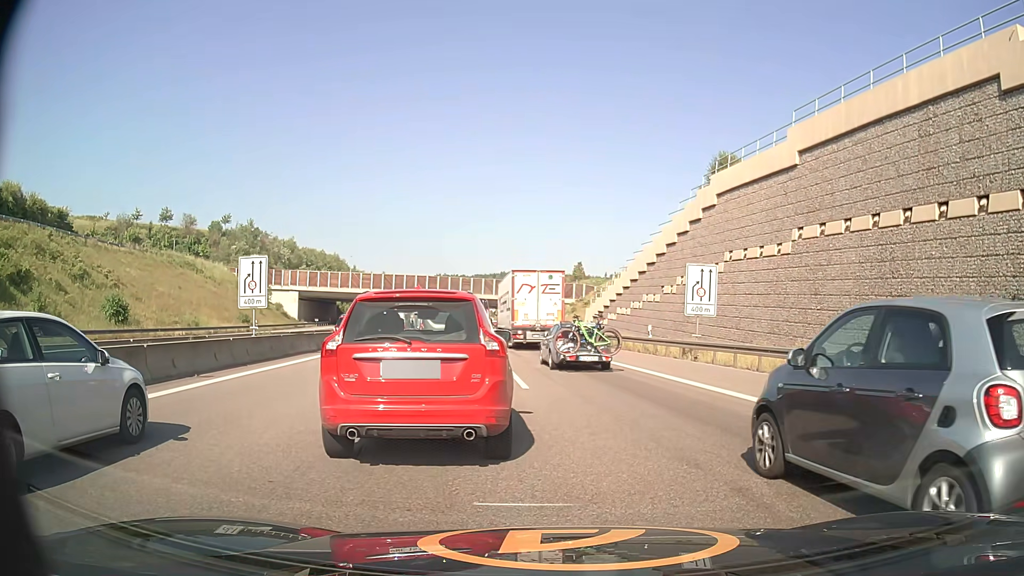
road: motorway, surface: asphalt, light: Day
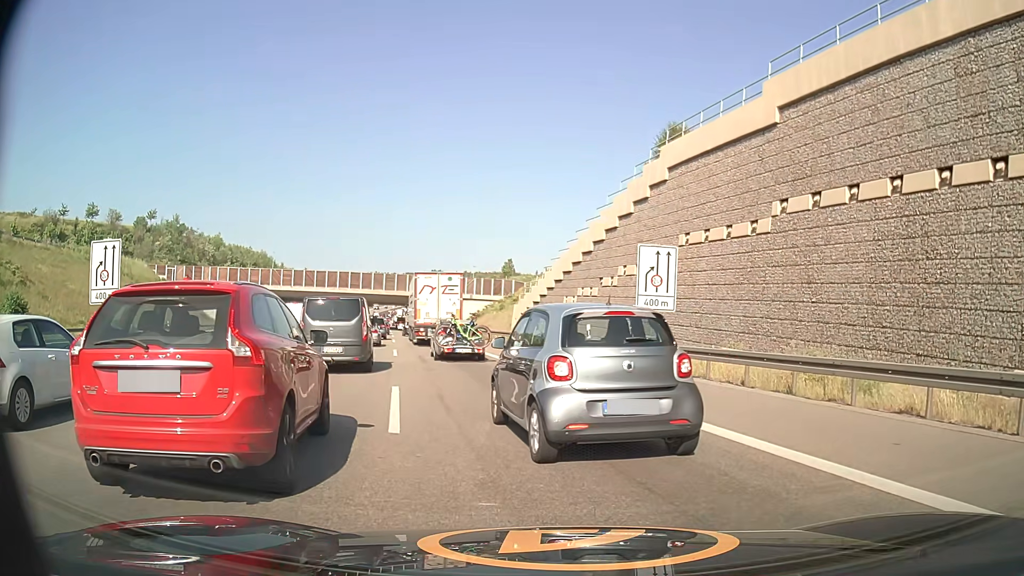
(+0.3, +6.1) m; +6°
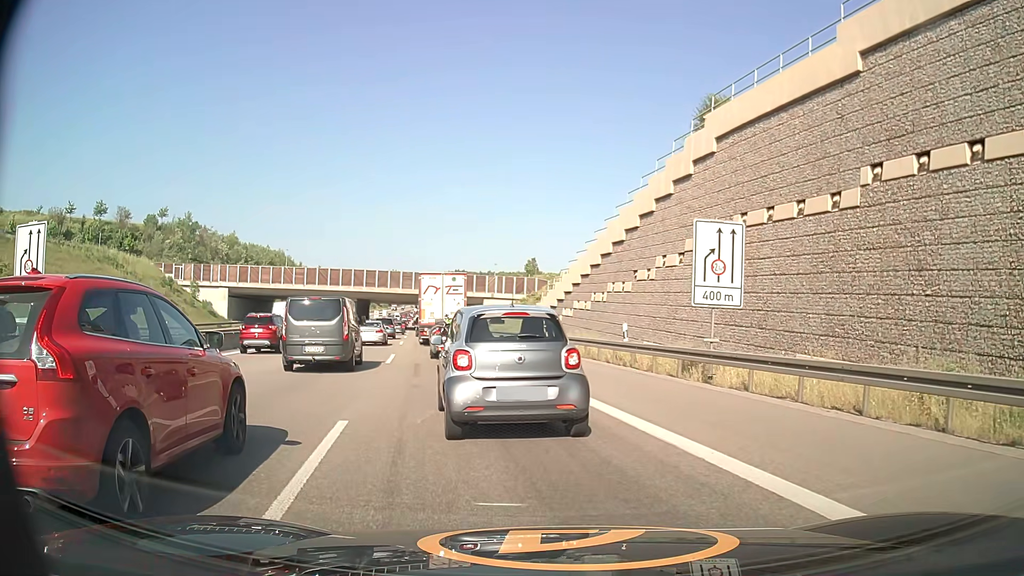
(-0.1, +5.1) m; -3°
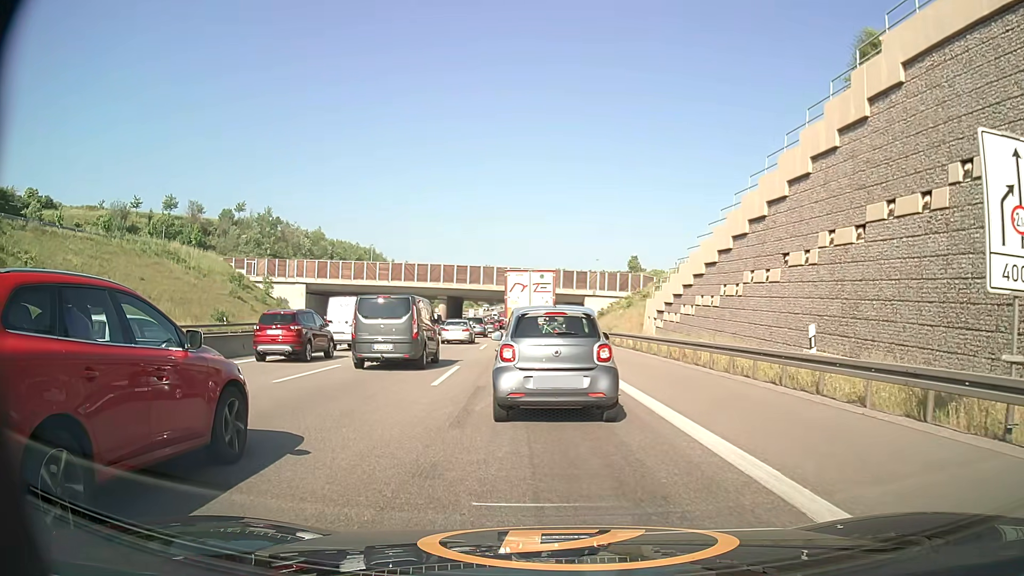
(-0.6, +8.2) m; -8°
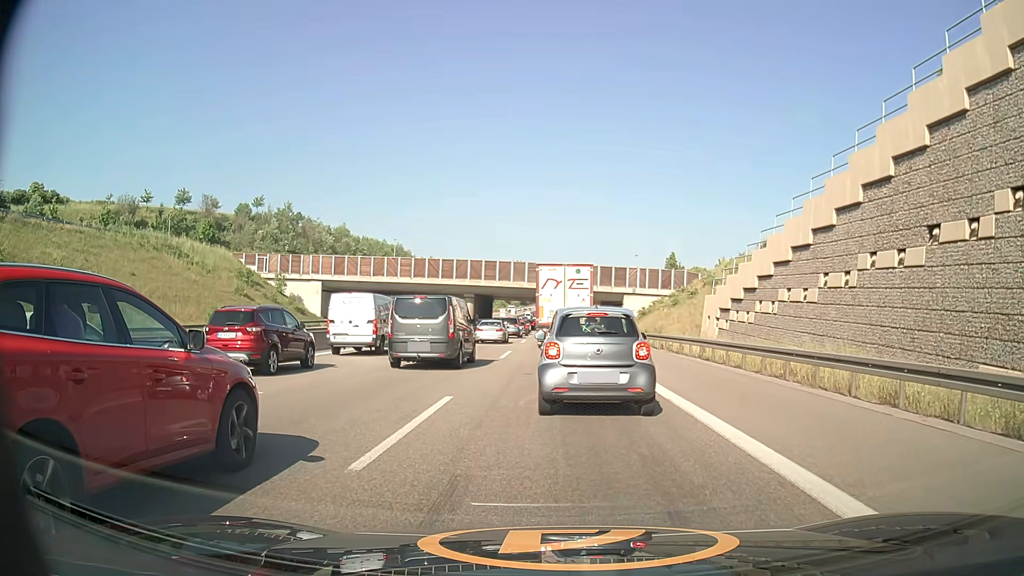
(-0.3, +8.0) m; -3°
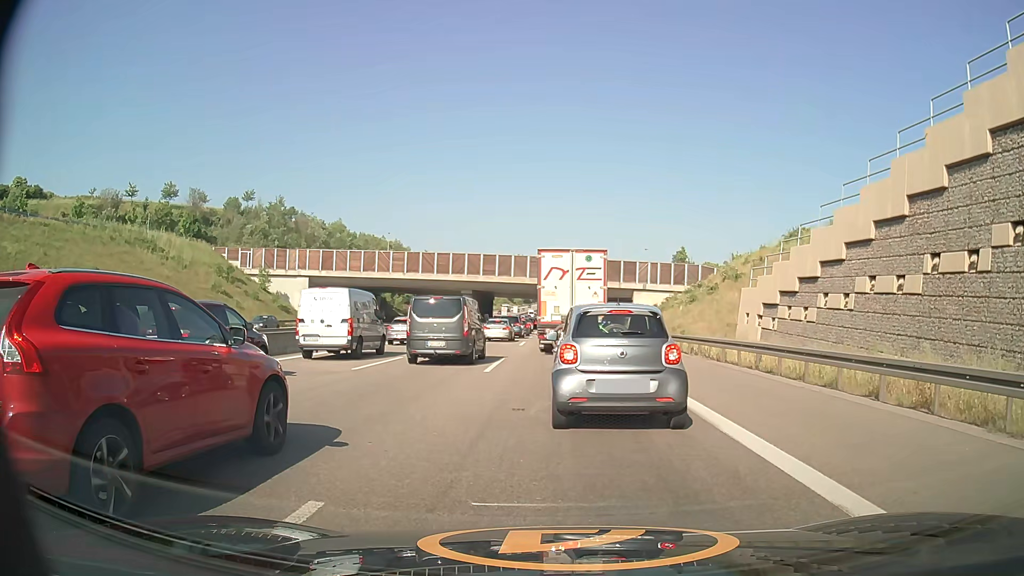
(0.0, +7.0) m; 0°
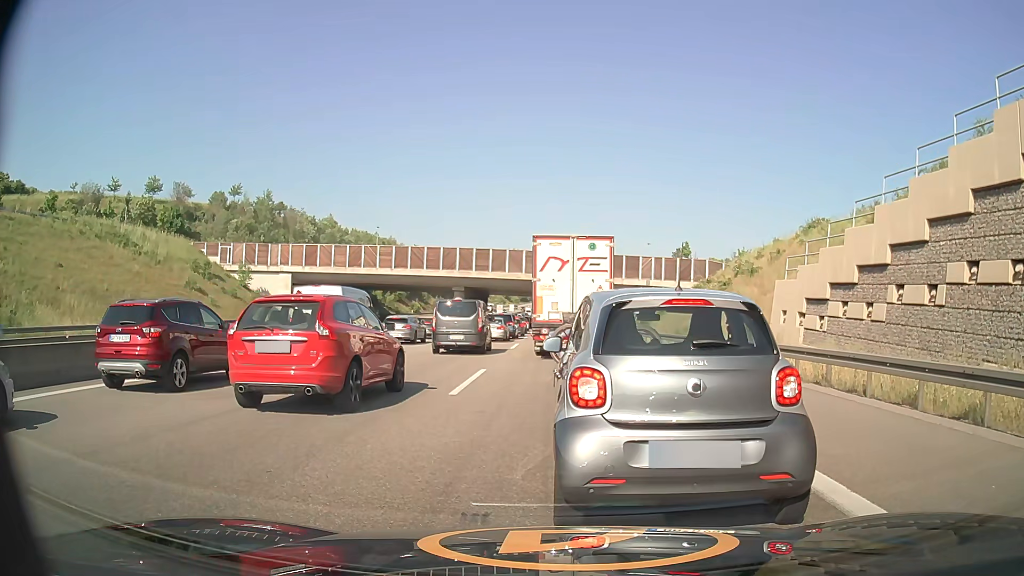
(0.0, +5.3) m; +1°
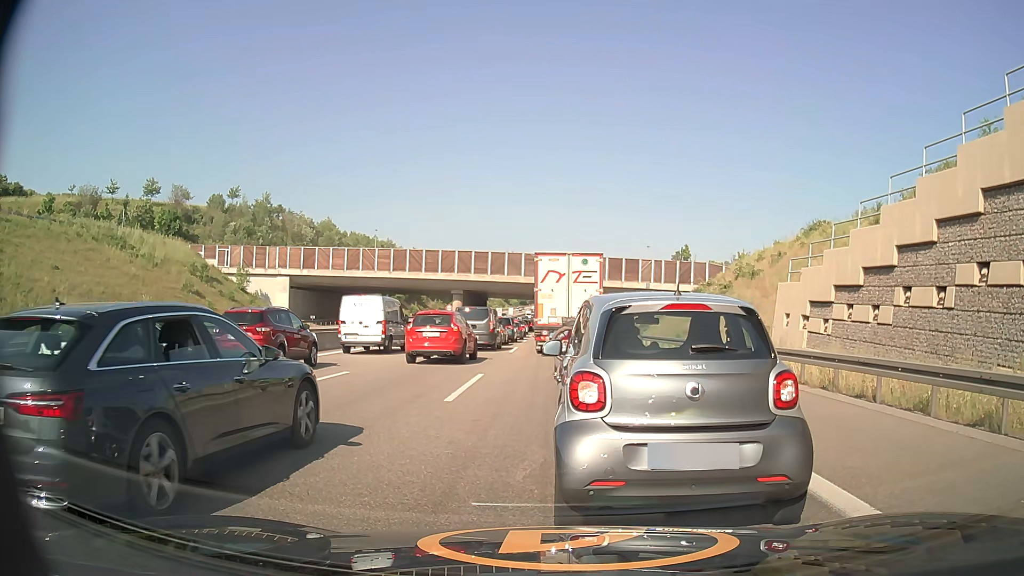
(0.0, +0.5) m; 0°
(0, +10) (0, +20) (0, +30) (0, +40) (-1, +50) (-1, +60) (-1, +70) (-1, +80) (-1, +90) (-2, +100) m
